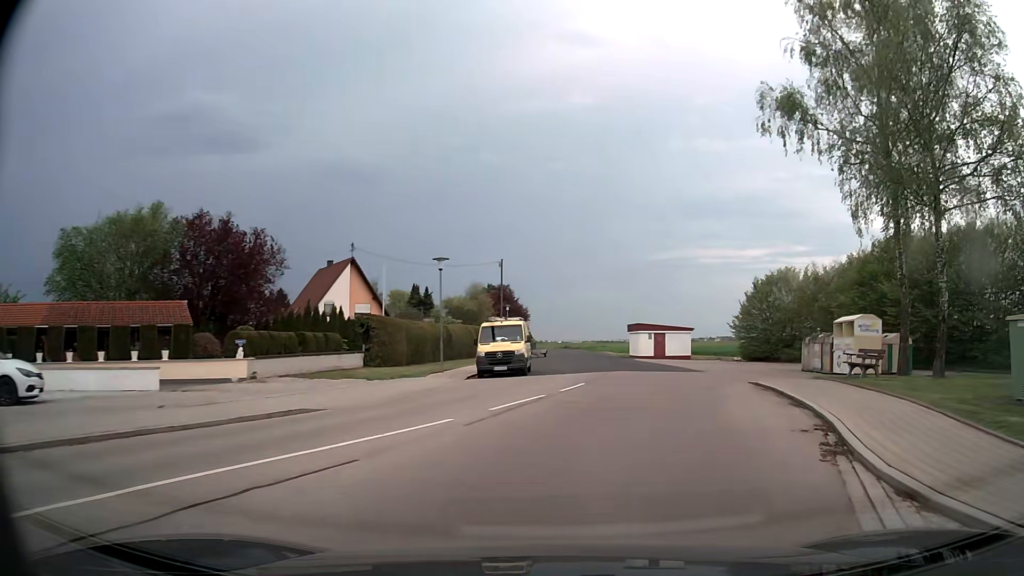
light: Day
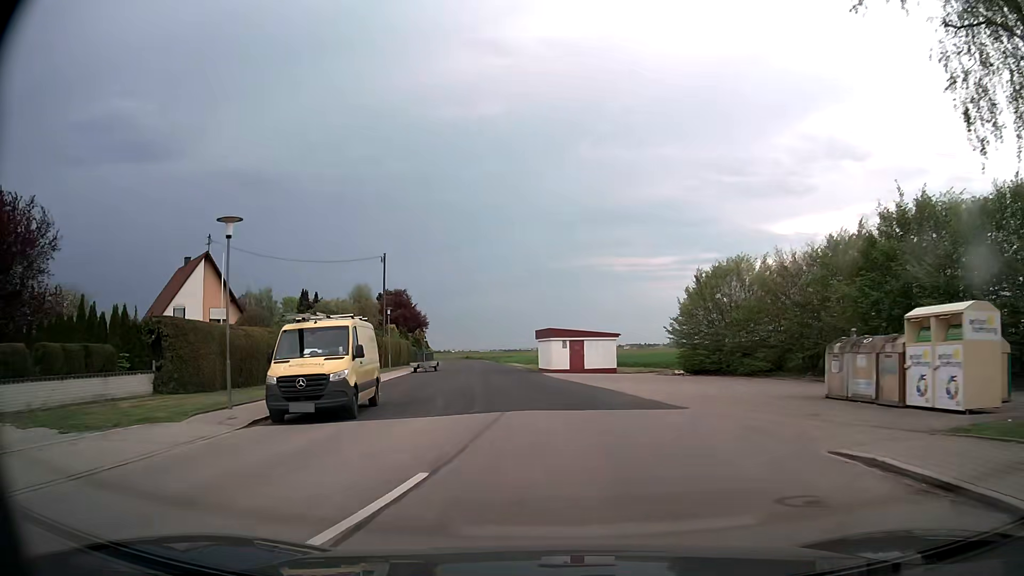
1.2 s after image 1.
(+1.2, +12.5) m; +7°
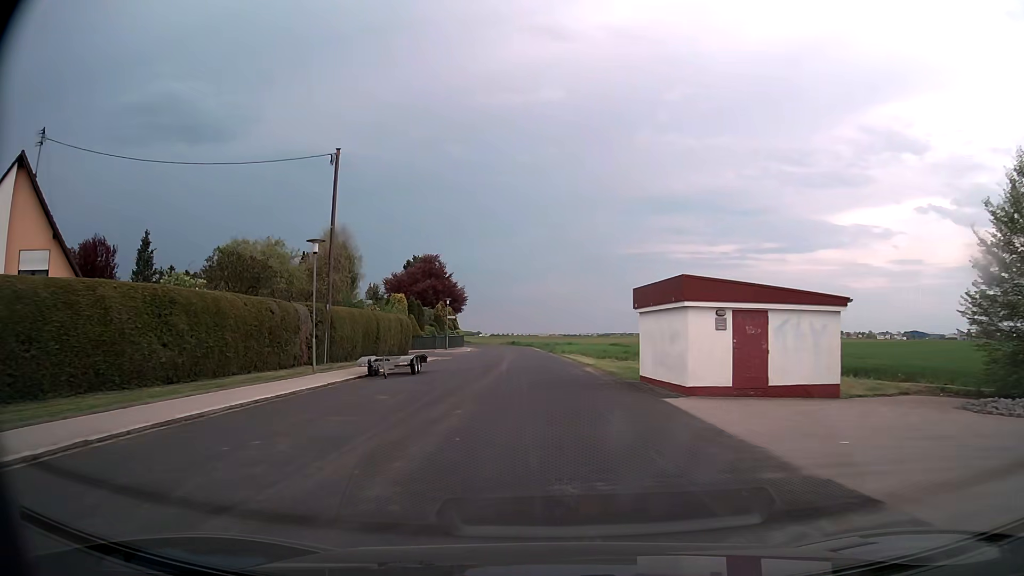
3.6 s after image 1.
(-1.6, +30.0) m; -5°
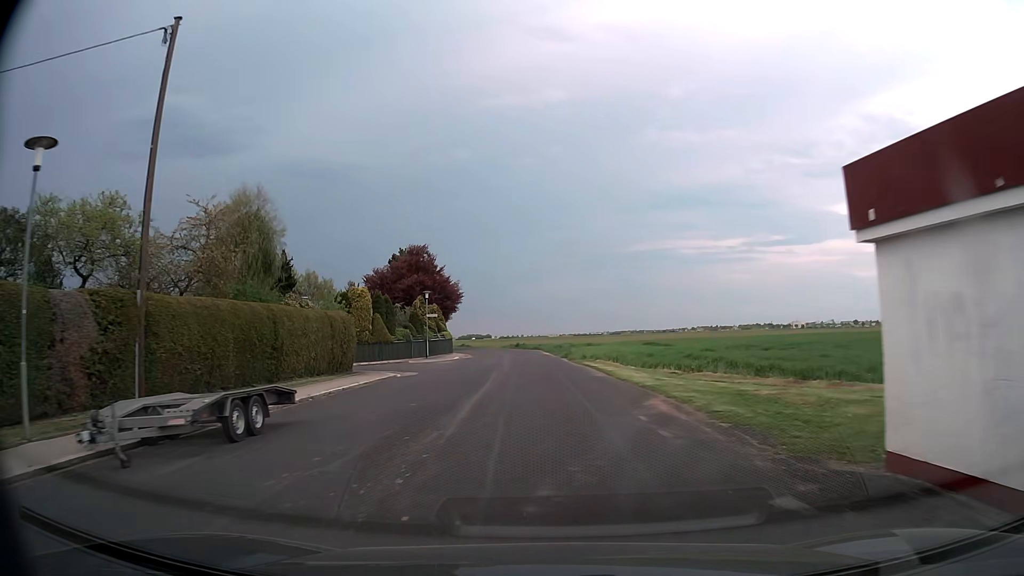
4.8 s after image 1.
(-0.1, +16.2) m; 0°
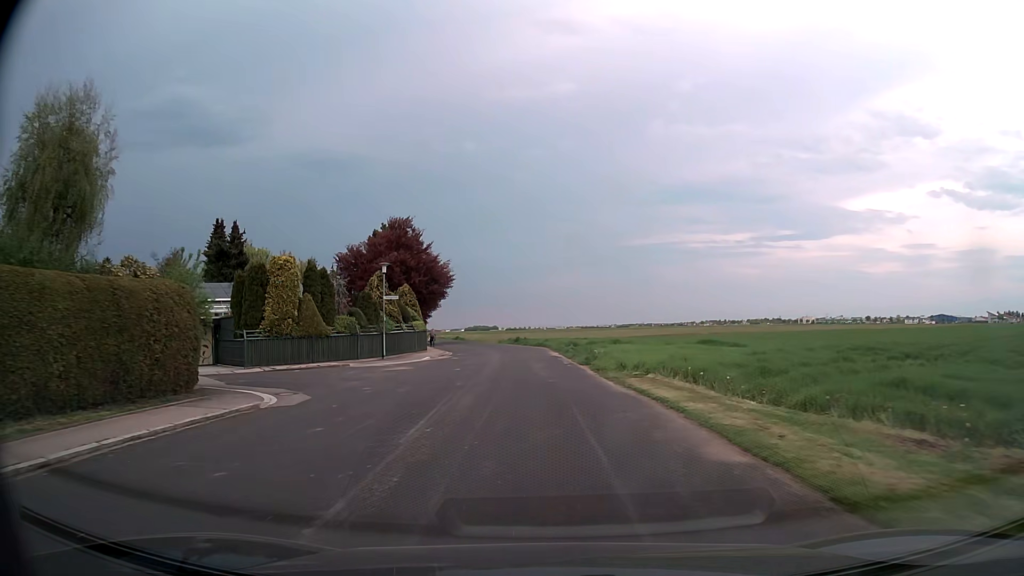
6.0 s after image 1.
(-0.2, +15.5) m; -2°
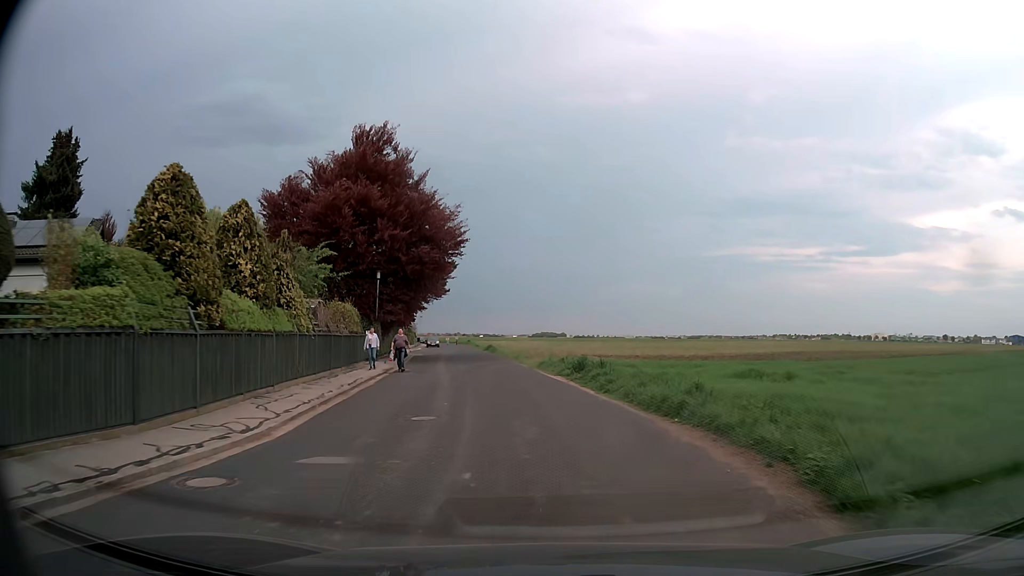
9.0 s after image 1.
(-1.0, +34.7) m; -6°
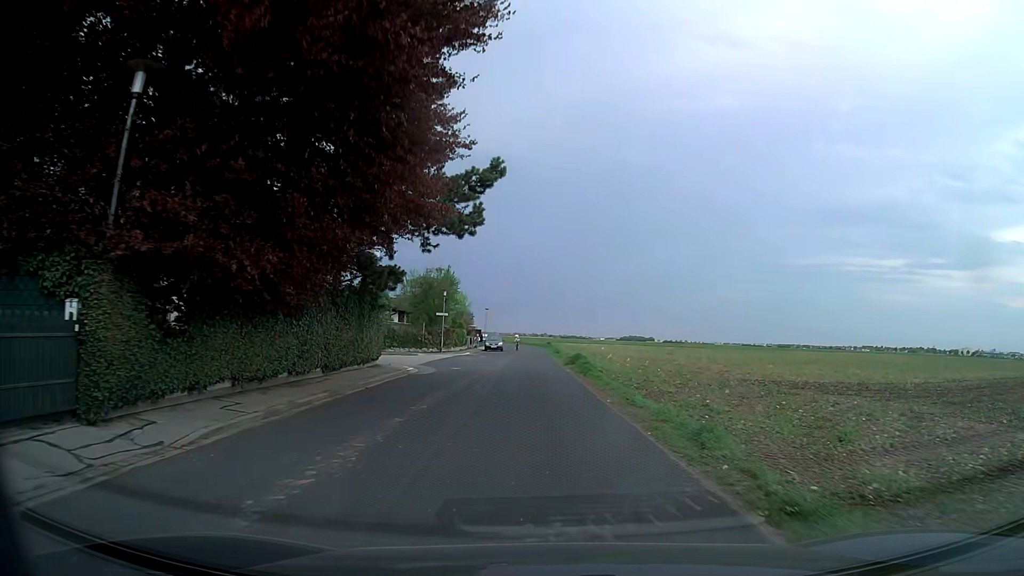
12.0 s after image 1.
(-2.2, +29.6) m; -8°
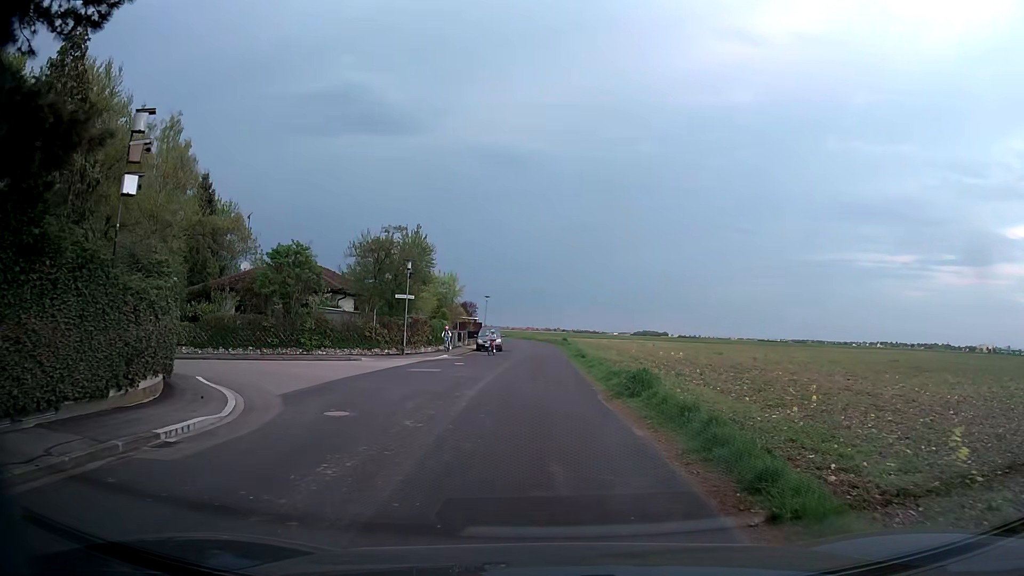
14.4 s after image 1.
(0.0, +17.9) m; -1°
